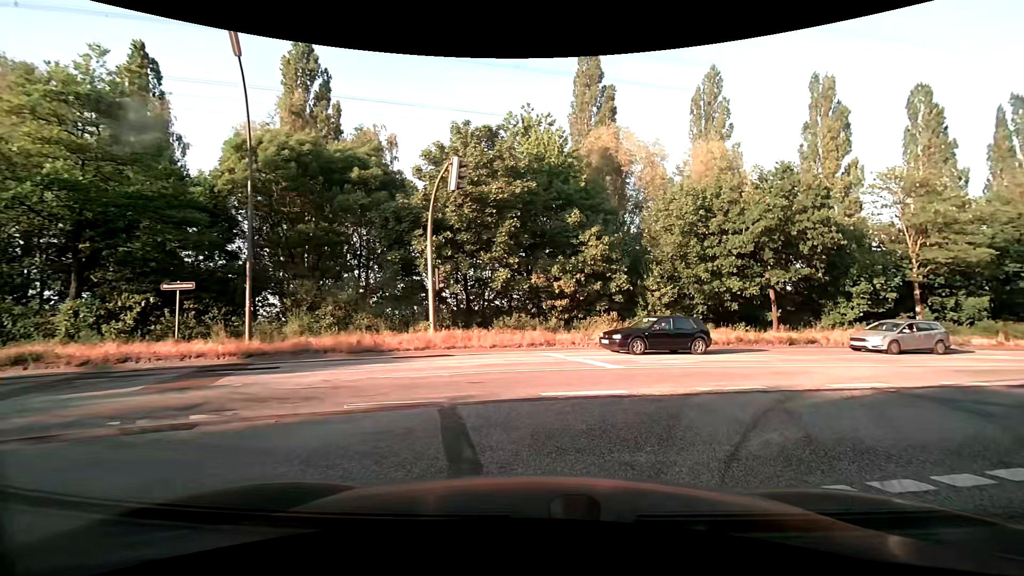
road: residential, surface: asphalt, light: Day
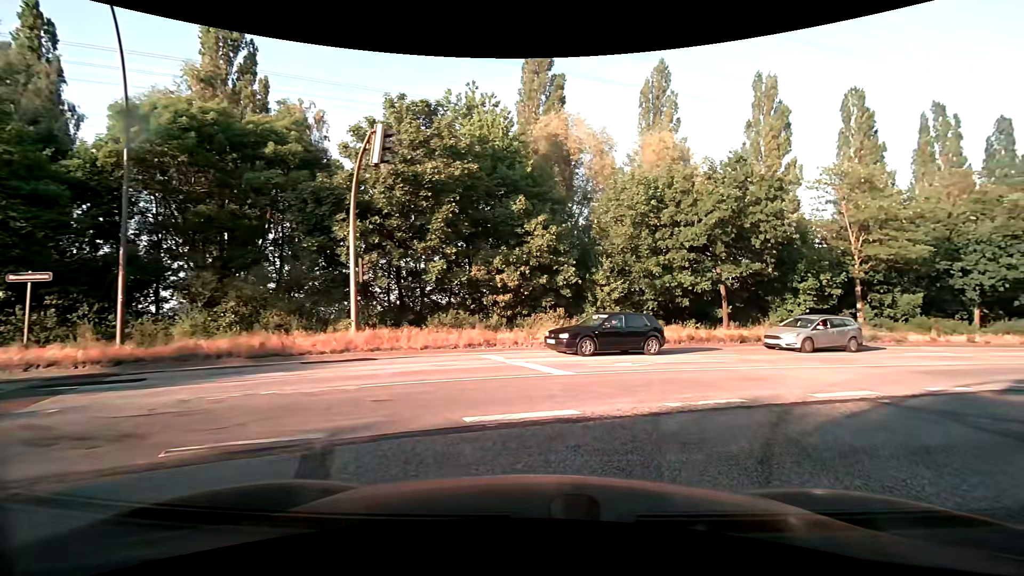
(+0.1, +2.3) m; +6°
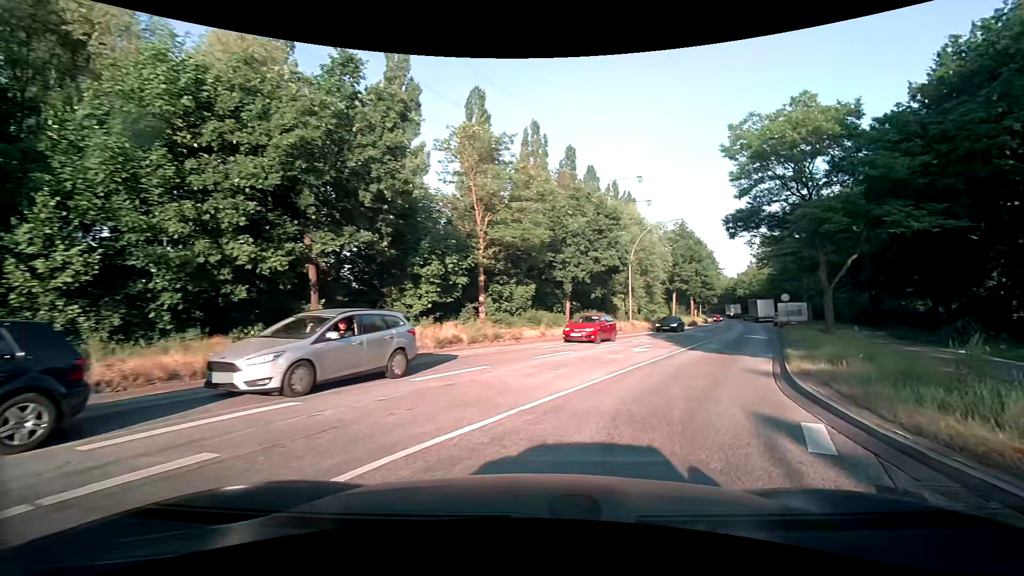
(+3.7, +10.1) m; +39°
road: secondary
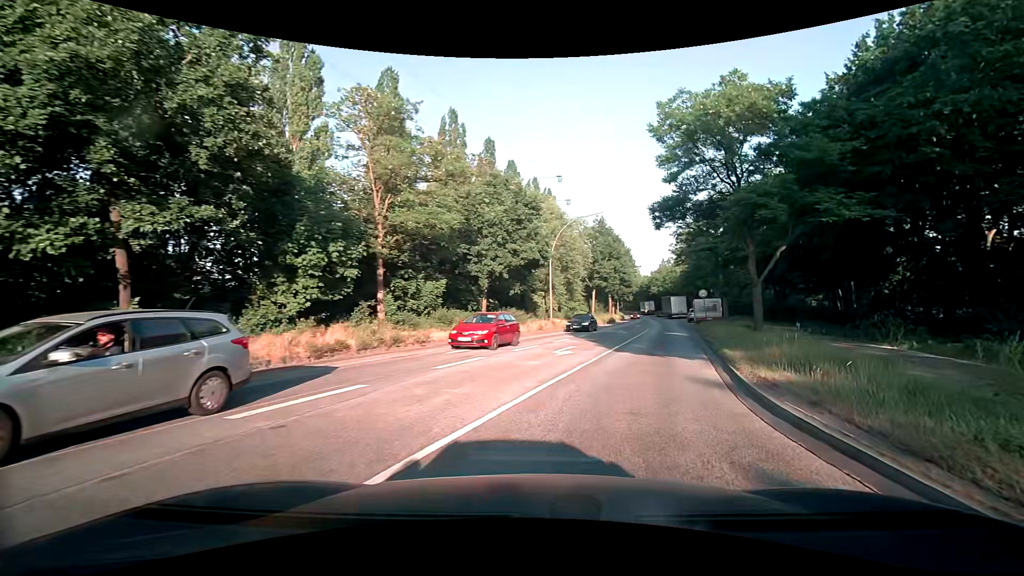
(+0.3, +3.2) m; +11°
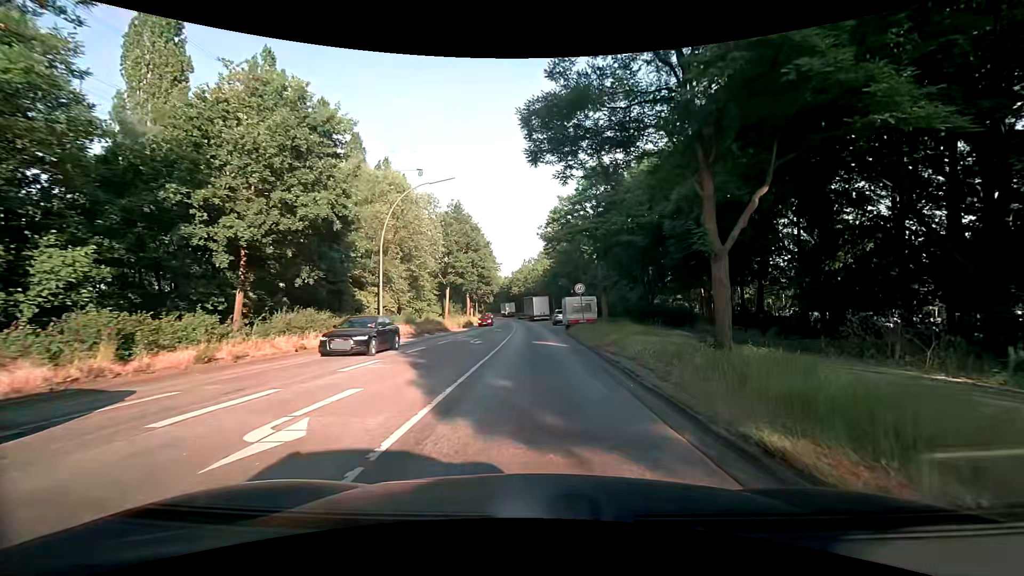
(+1.7, +11.5) m; +15°
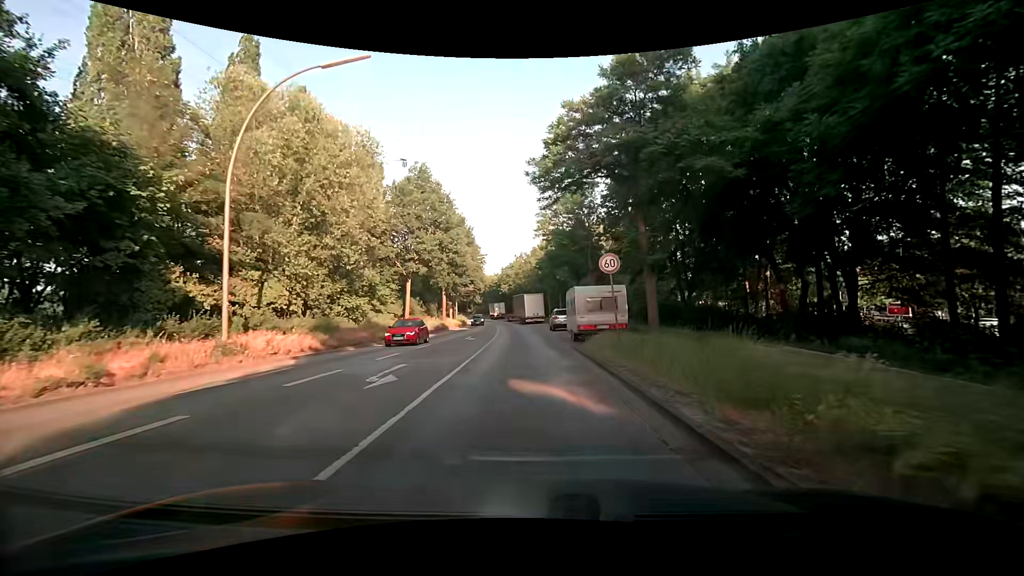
(+0.2, +14.9) m; 0°
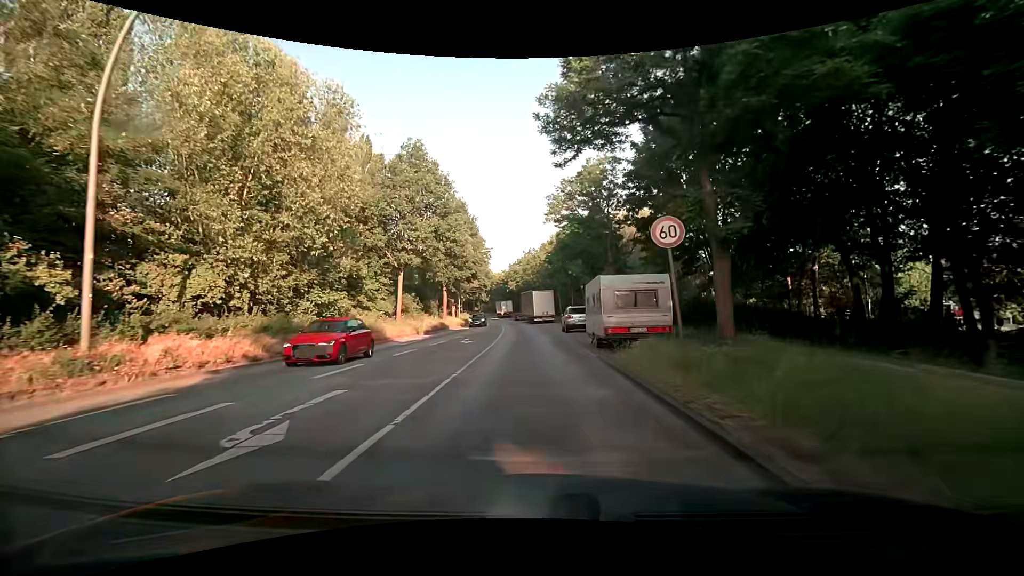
(0.0, +5.5) m; -1°
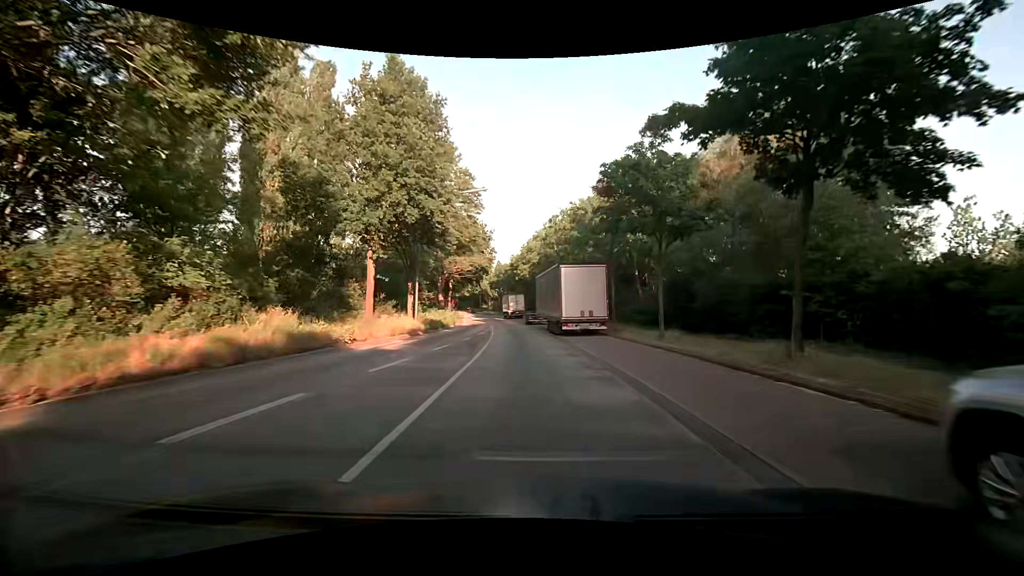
(-0.4, +31.6) m; -2°
(0, +10) (0, +20) (-1, +30) (-1, +40) (-2, +50) (-3, +60) (-4, +70) (-6, +80) (-7, +90) (-9, +99) m
